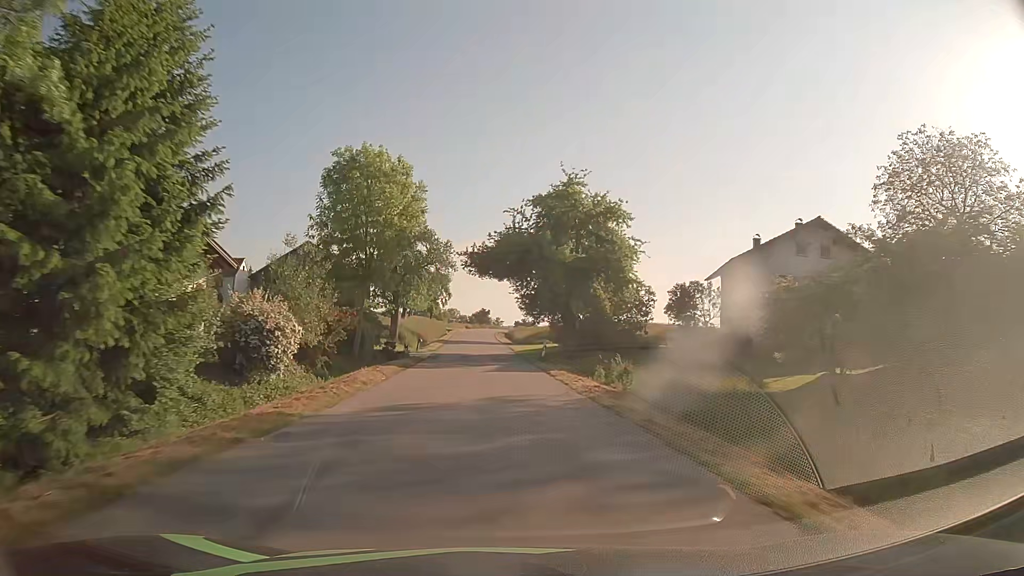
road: tertiary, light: Day
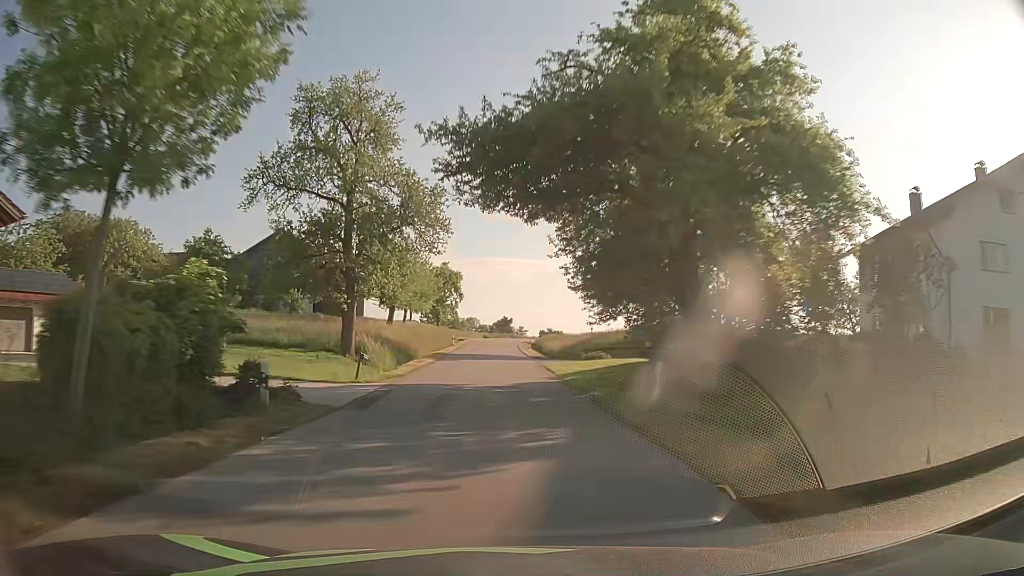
(-0.4, +21.8) m; -2°
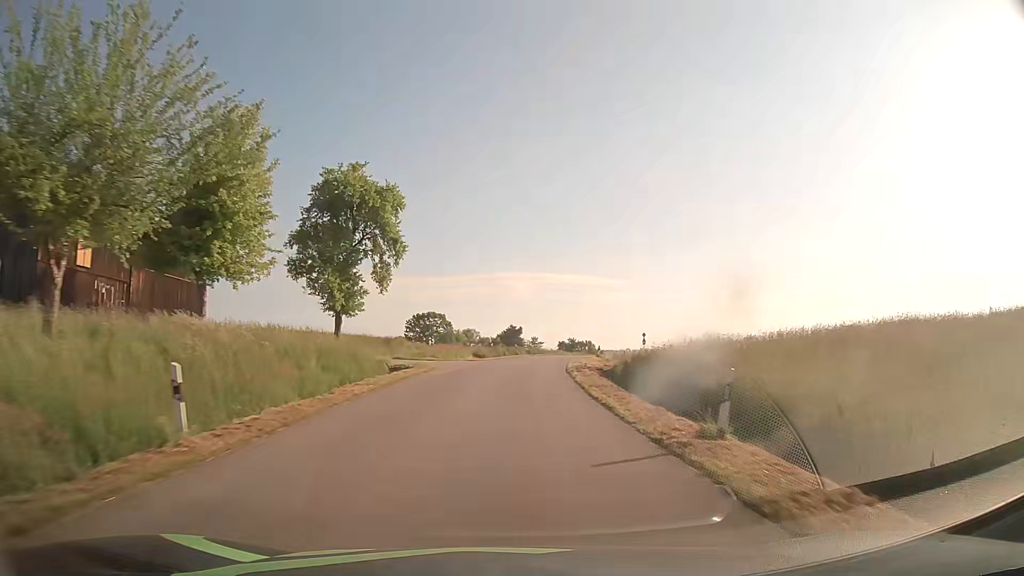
(-0.7, +54.0) m; -1°
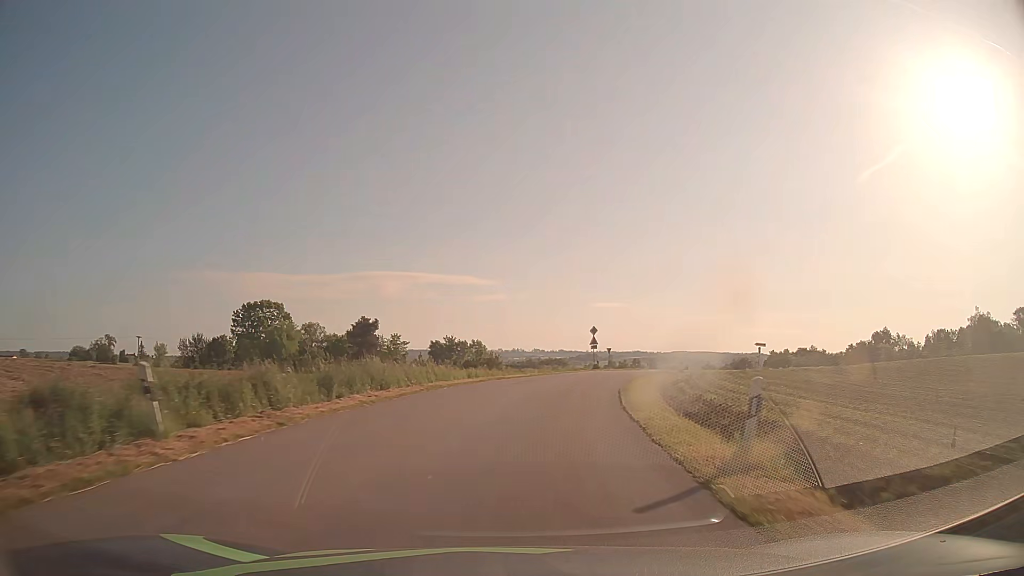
(+3.4, +50.4) m; +10°
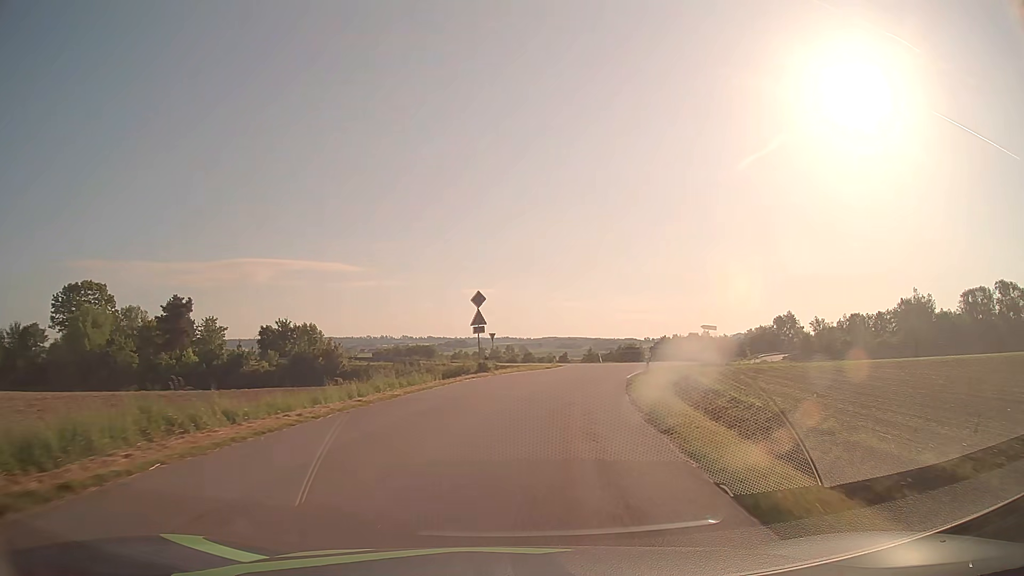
(+2.4, +25.8) m; +11°
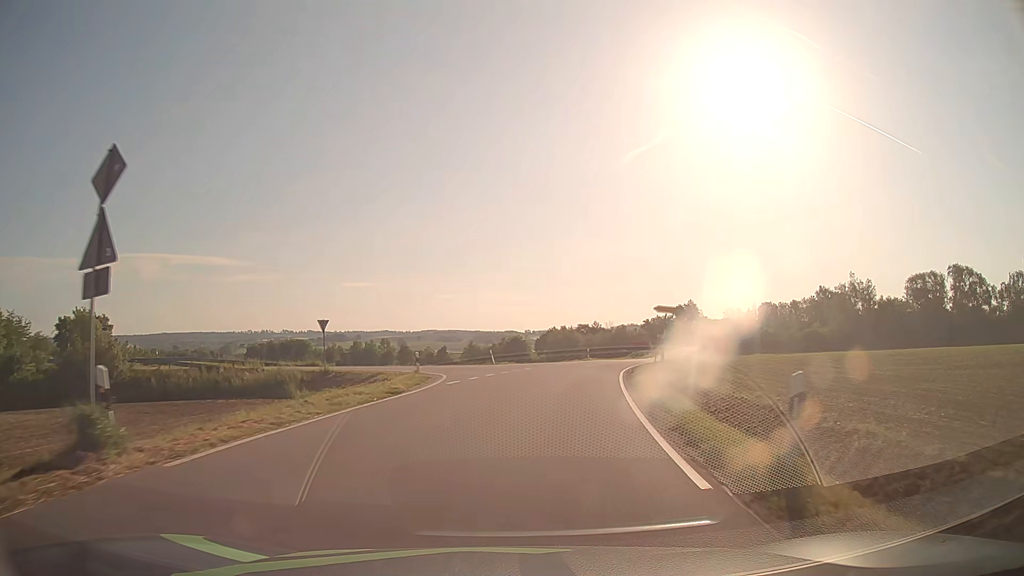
(+2.1, +22.9) m; +11°
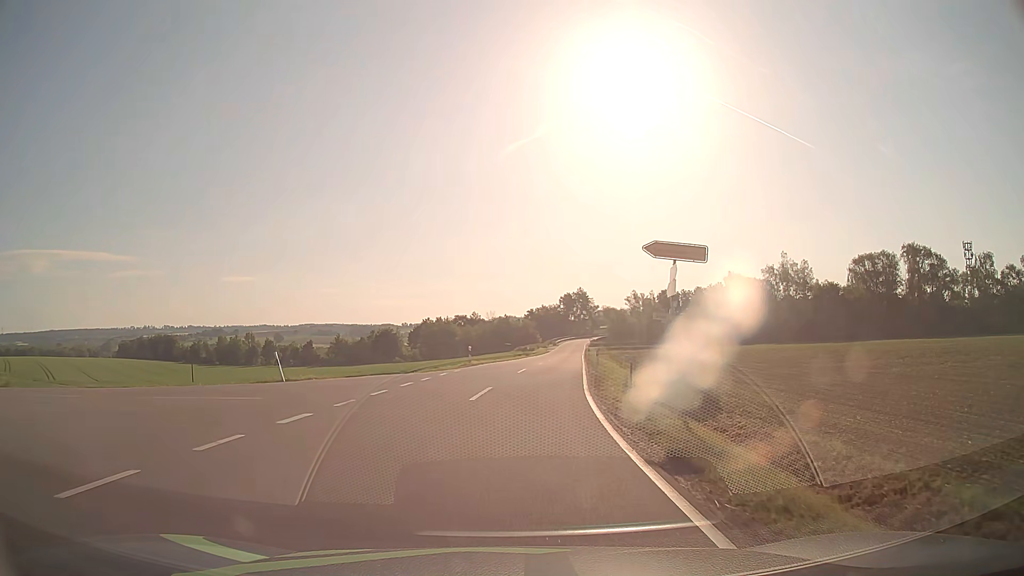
(+2.4, +24.4) m; +11°
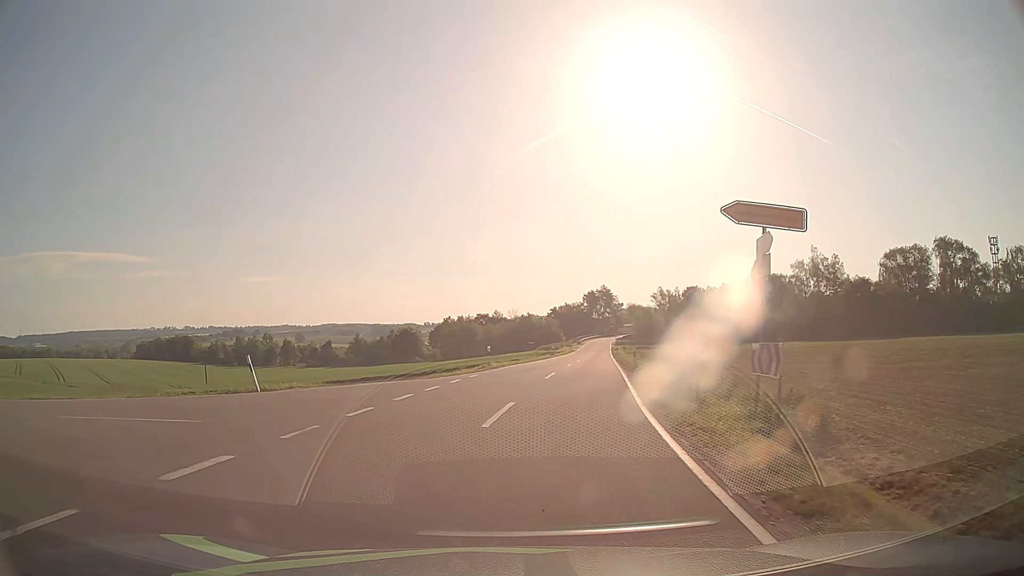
(0.0, +4.5) m; -1°
(-2, +10) (-11, +14) (-21, +15) (-31, +15) (-41, +15) (-50, +15) (-60, +16) (-70, +16) (-80, +17) (-90, +17) m
